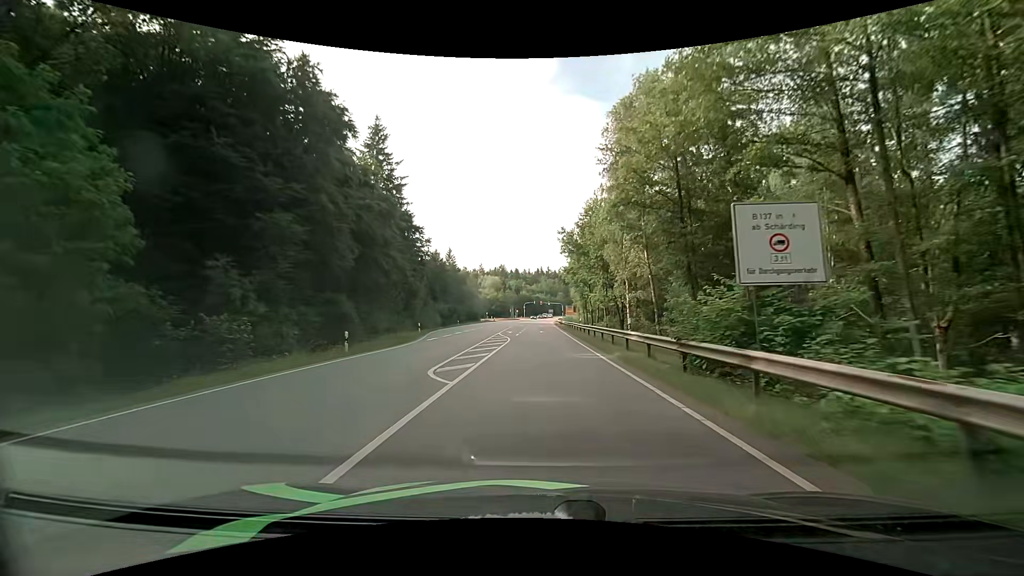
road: secondary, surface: asphalt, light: Day
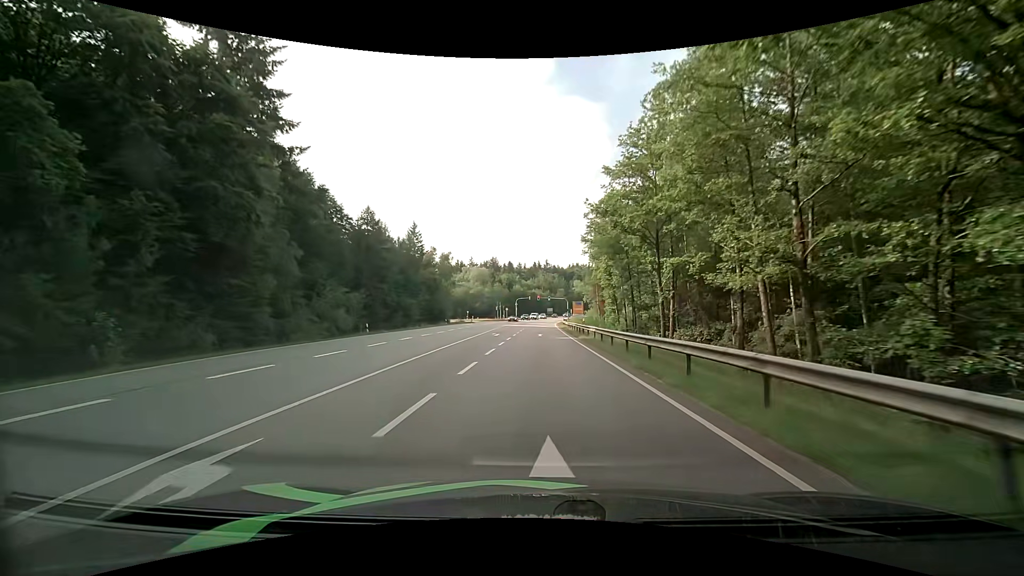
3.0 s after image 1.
(+0.3, +44.8) m; +1°
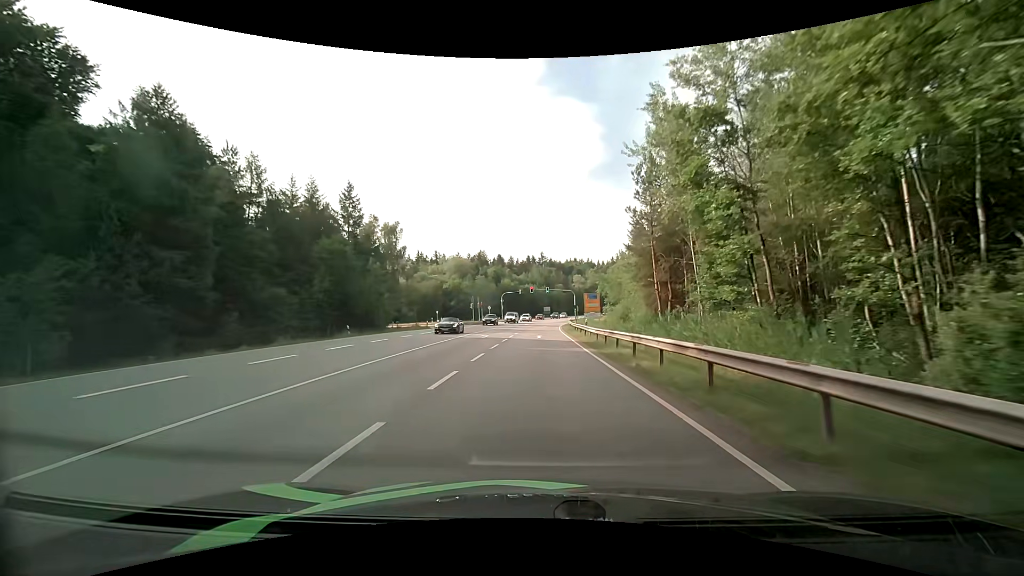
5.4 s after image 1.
(+0.1, +38.4) m; +1°
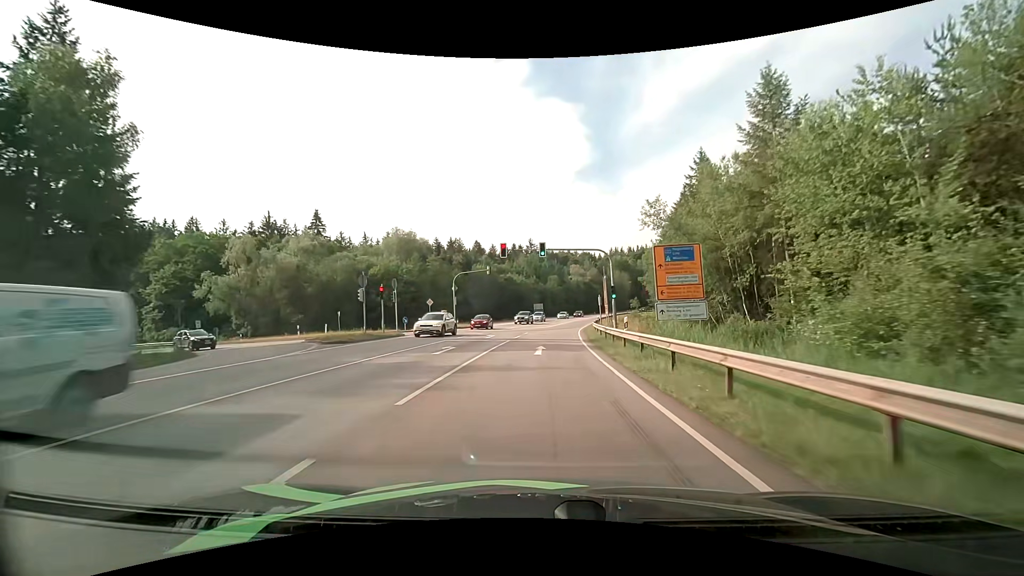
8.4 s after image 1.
(+0.2, +49.8) m; +1°
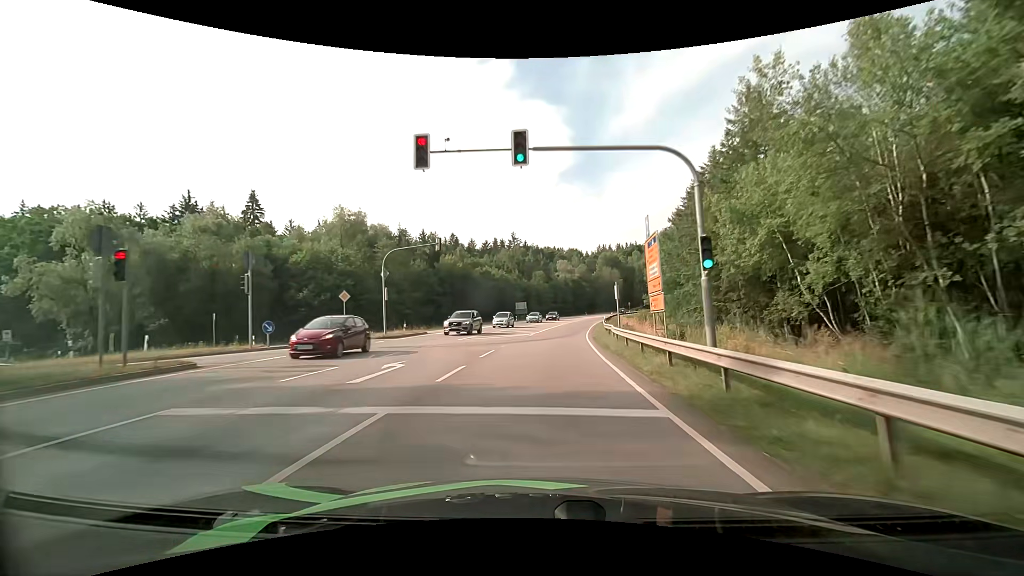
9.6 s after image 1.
(+0.3, +20.2) m; +2°
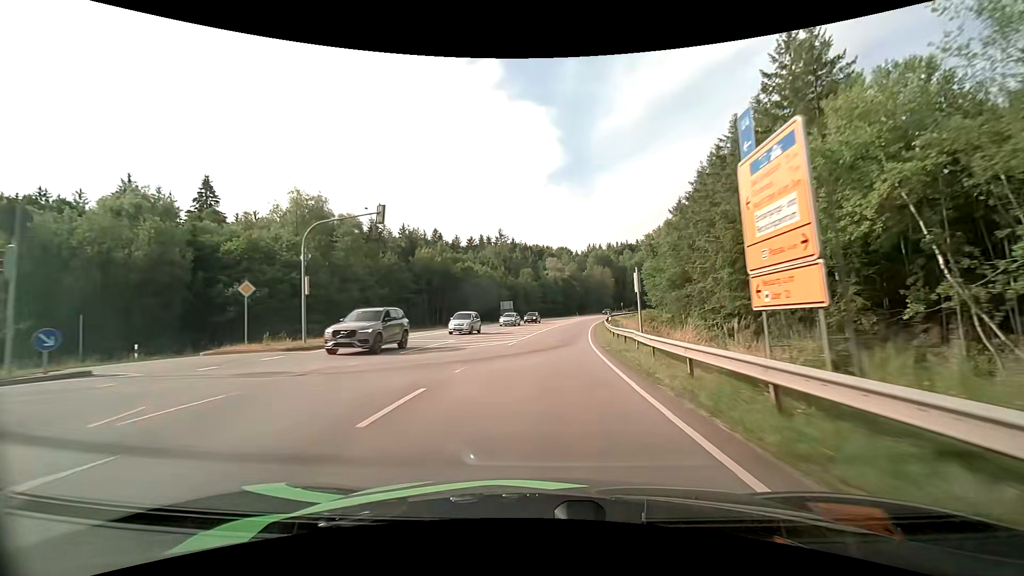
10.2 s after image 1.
(+0.1, +10.1) m; +1°
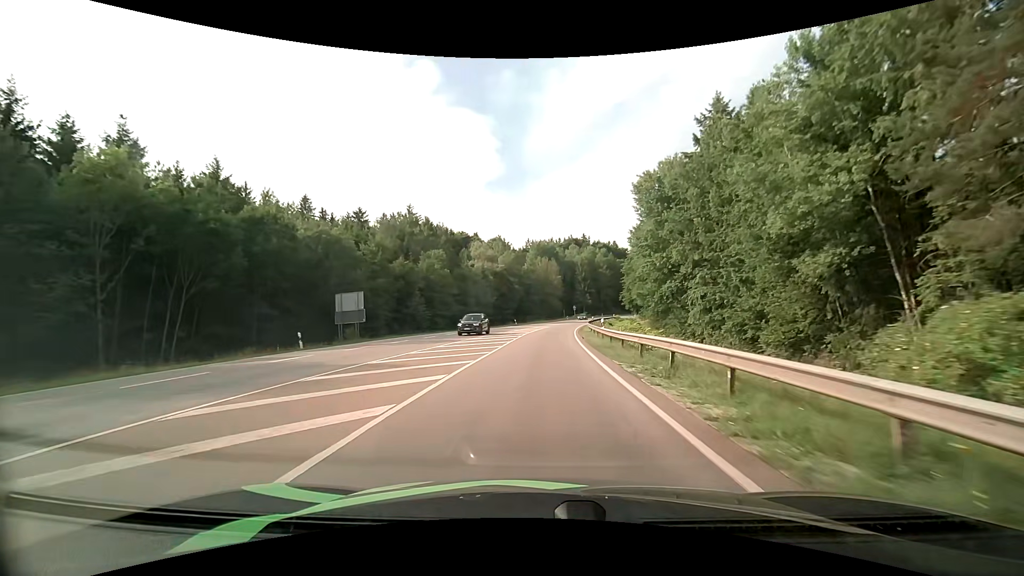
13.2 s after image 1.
(+3.4, +50.5) m; +8°
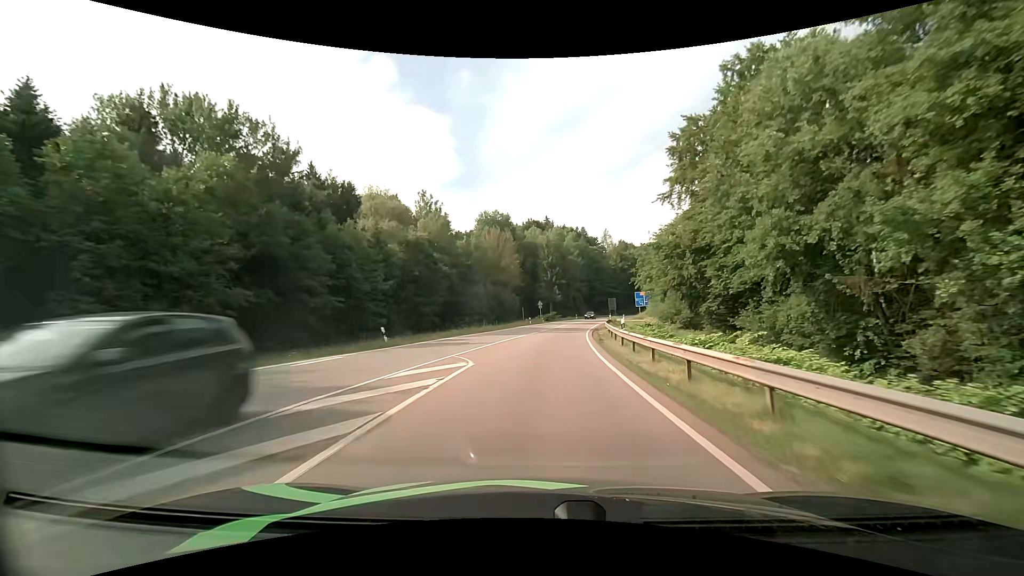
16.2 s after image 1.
(+1.7, +50.4) m; +5°
(0, +10) (0, +20) (+1, +30) (+2, +40) (+3, +50) (+4, +60) (+6, +70) (+8, +80) (+9, +89) (+12, +99) m
